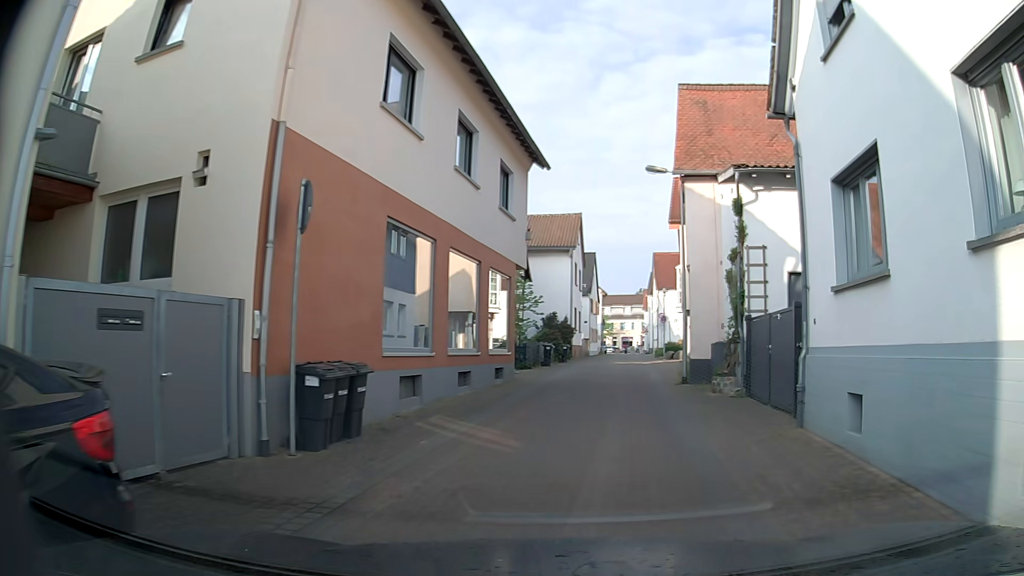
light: Day
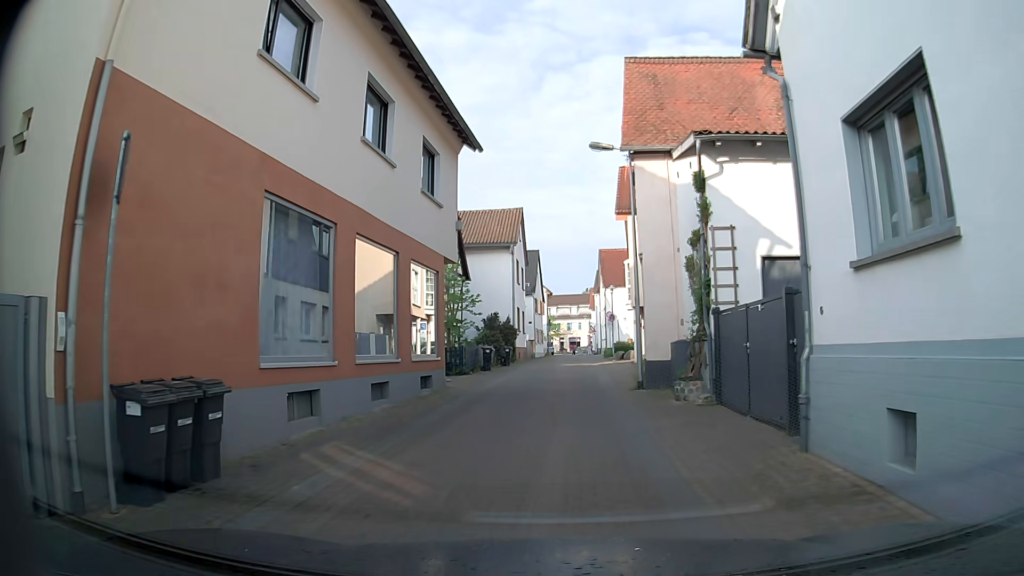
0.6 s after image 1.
(+0.1, +2.5) m; +3°
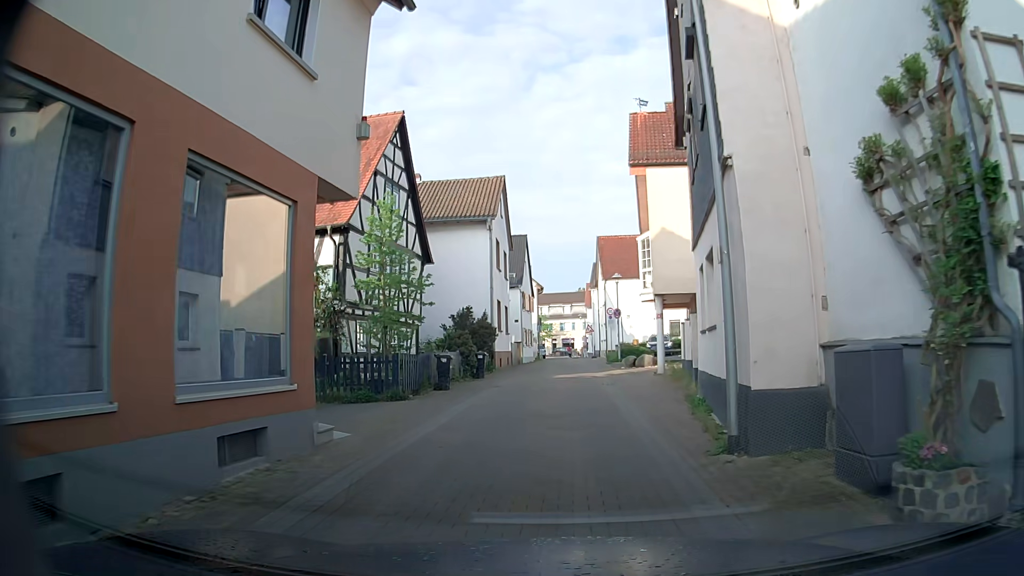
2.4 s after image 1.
(+0.3, +9.3) m; +2°
